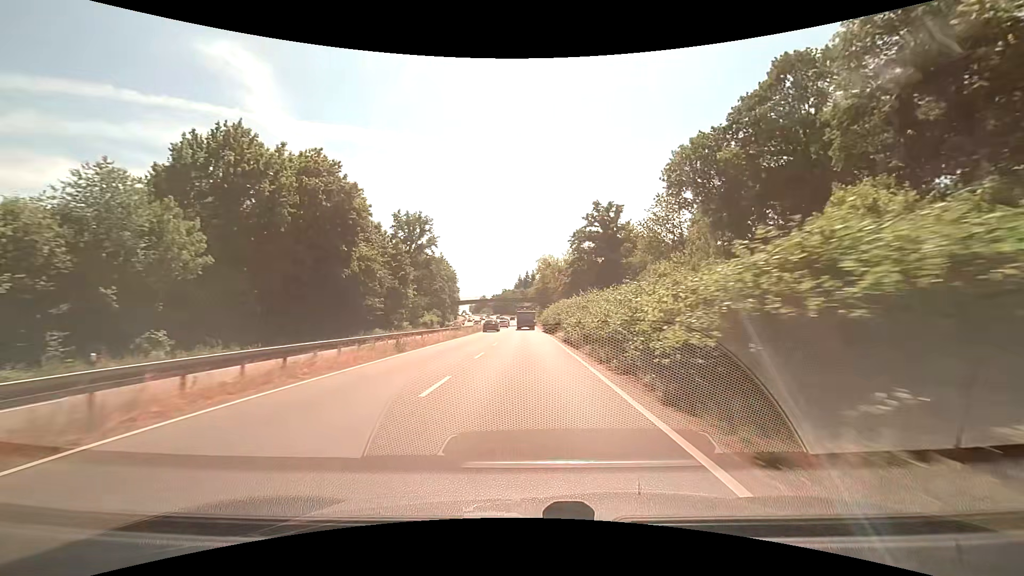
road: trunk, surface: asphalt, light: Day
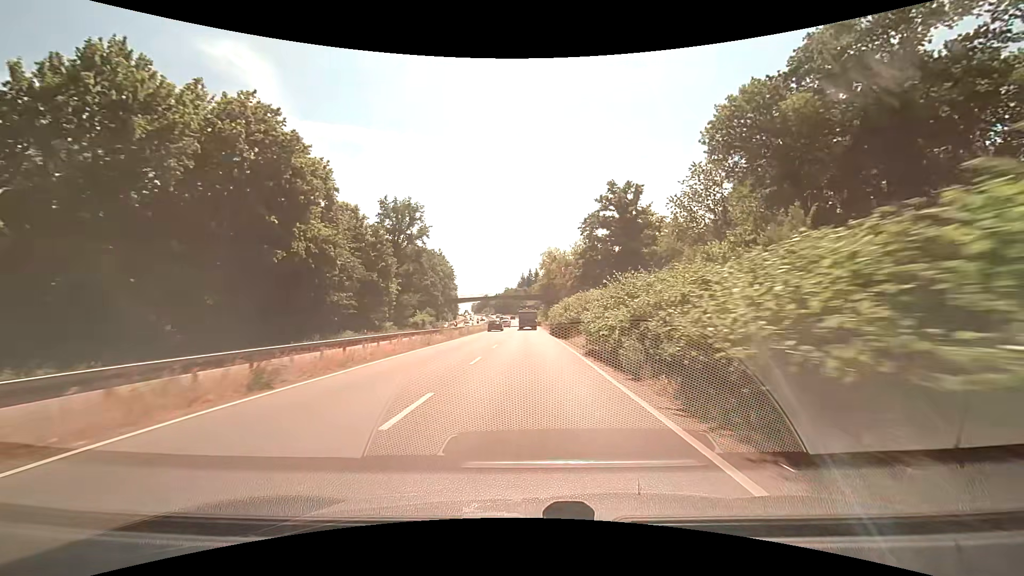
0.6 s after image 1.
(0.0, +11.7) m; 0°
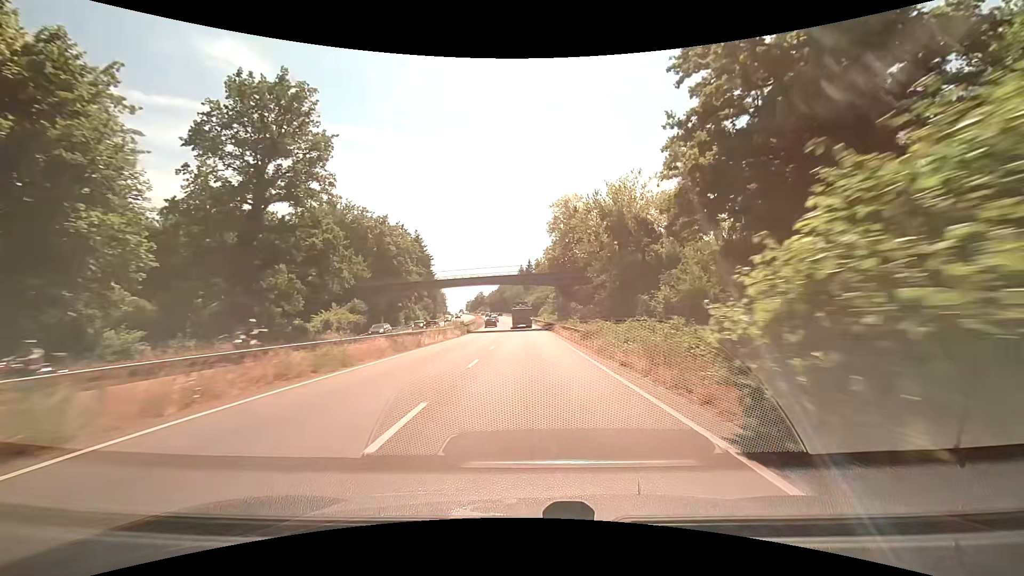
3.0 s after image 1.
(-0.2, +46.0) m; 0°
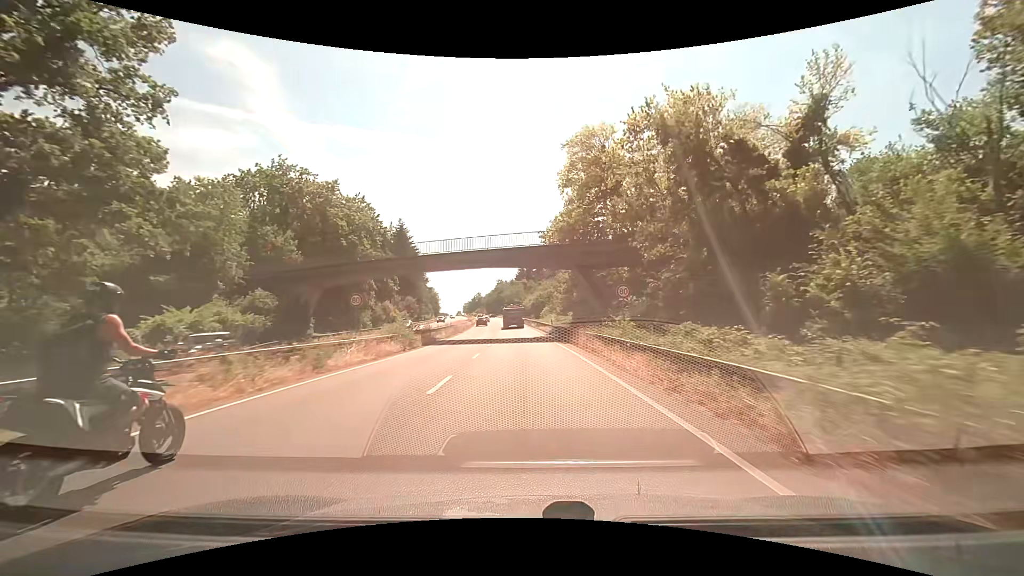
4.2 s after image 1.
(0.0, +22.9) m; 0°
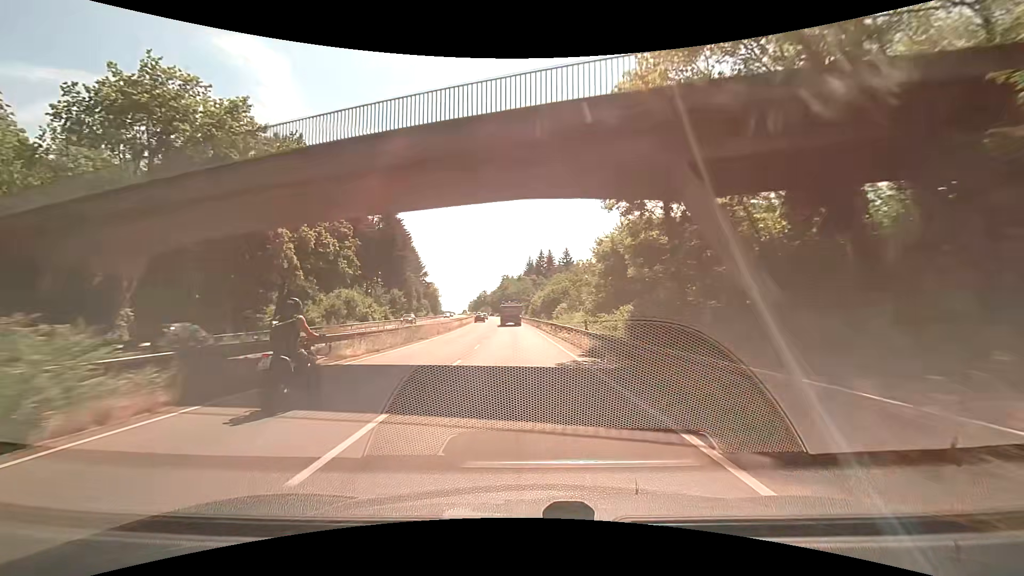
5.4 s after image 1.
(-0.2, +23.2) m; -1°
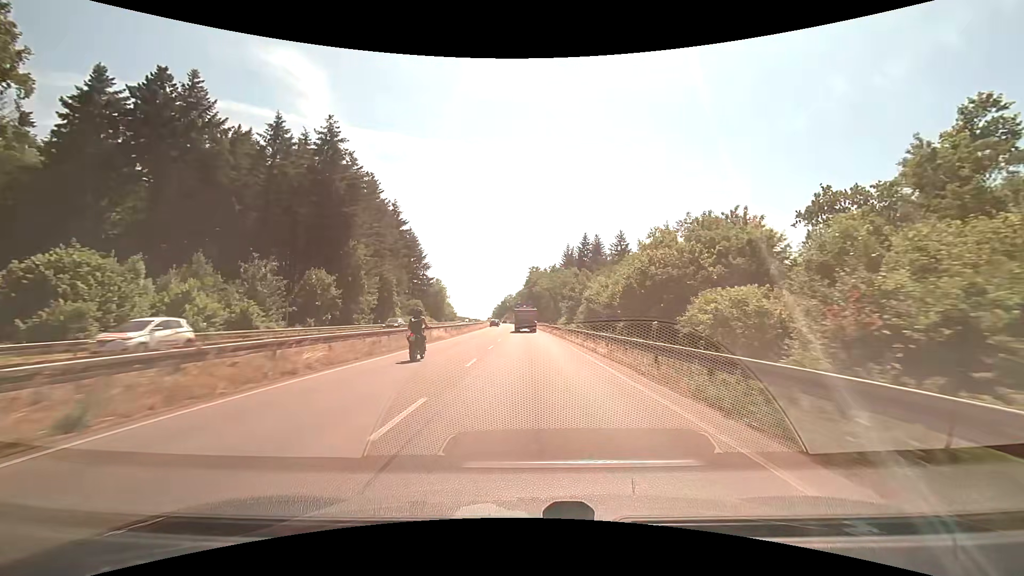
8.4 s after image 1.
(-1.8, +58.4) m; -3°
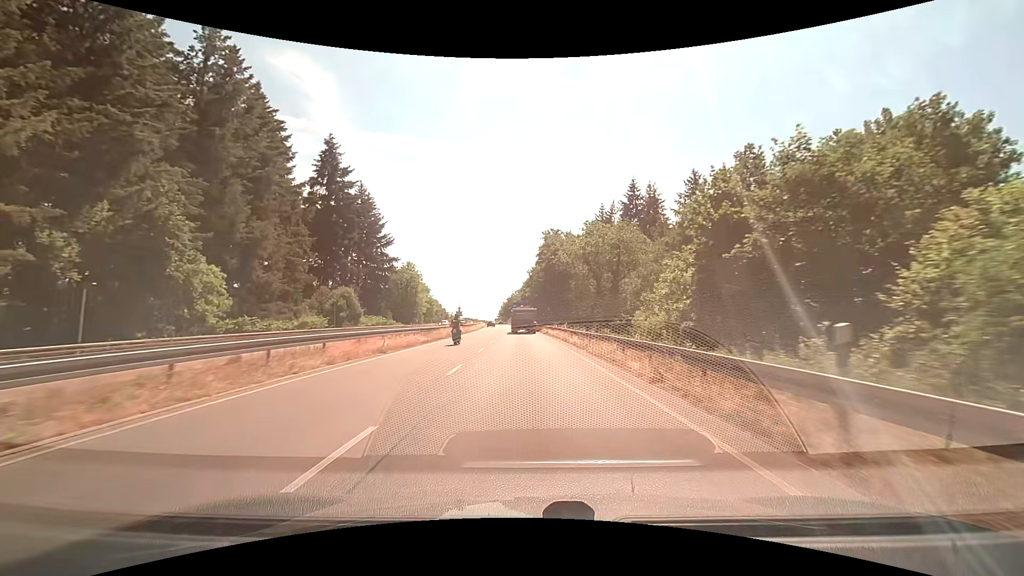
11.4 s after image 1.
(-0.4, +56.3) m; -1°
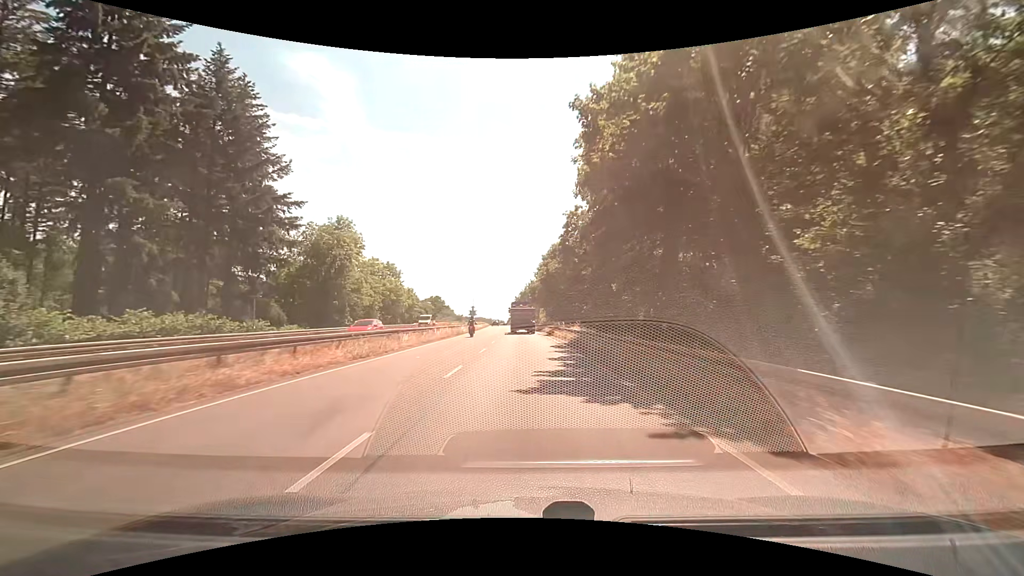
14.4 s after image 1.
(-1.1, +54.8) m; -2°
(0, +10) (0, +20) (0, +30) (0, +40) (-1, +50) (-1, +60) (-1, +70) (-2, +80) (-2, +90) (-3, +100) m
